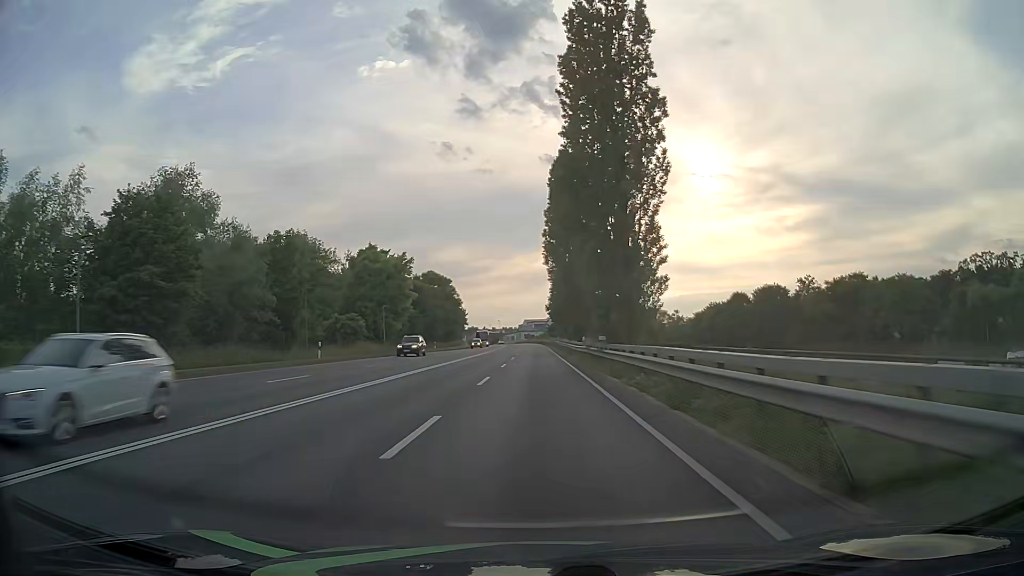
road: primary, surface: asphalt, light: Day
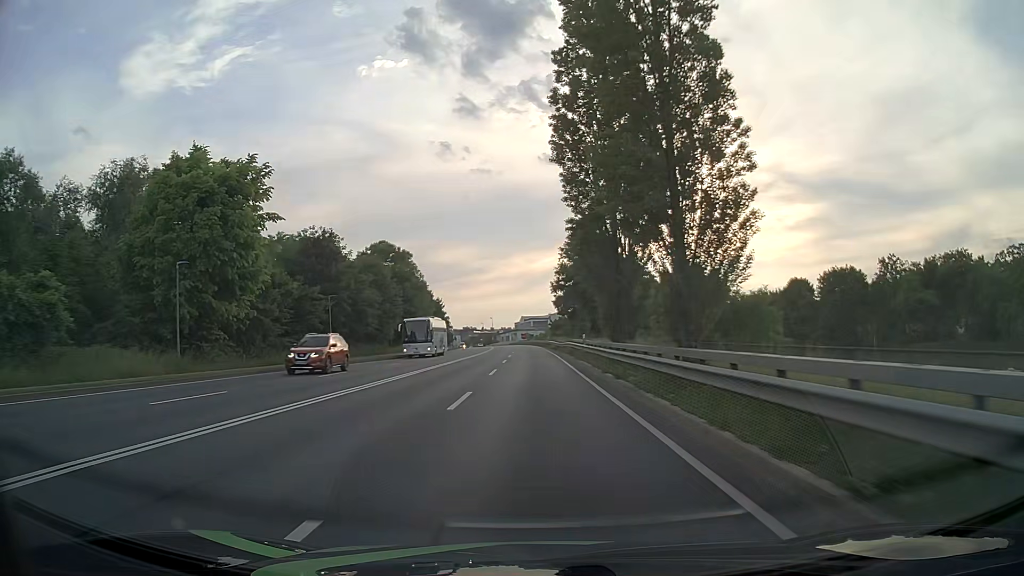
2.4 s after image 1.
(0.0, +42.9) m; +1°
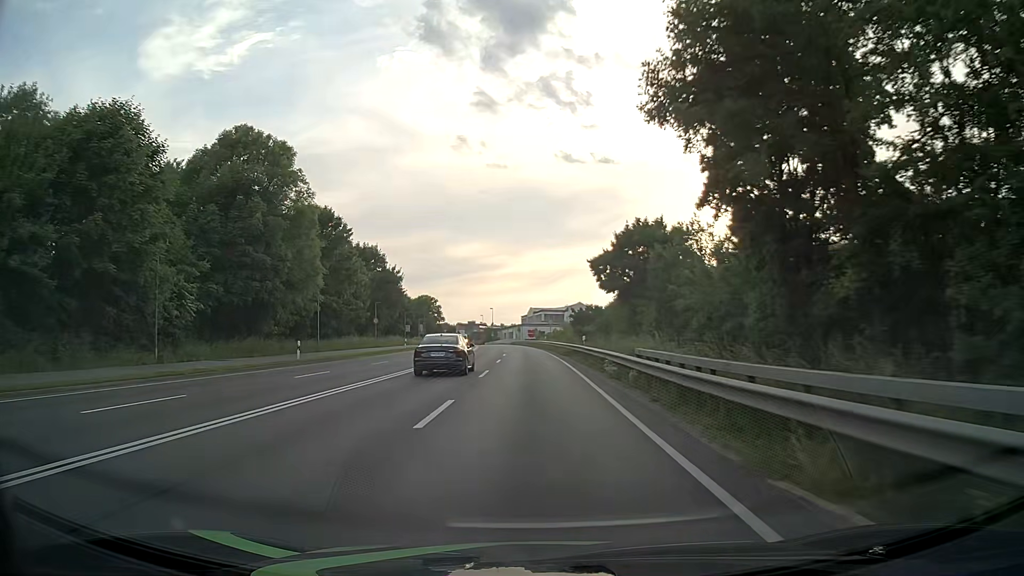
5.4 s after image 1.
(-1.0, +50.8) m; -2°
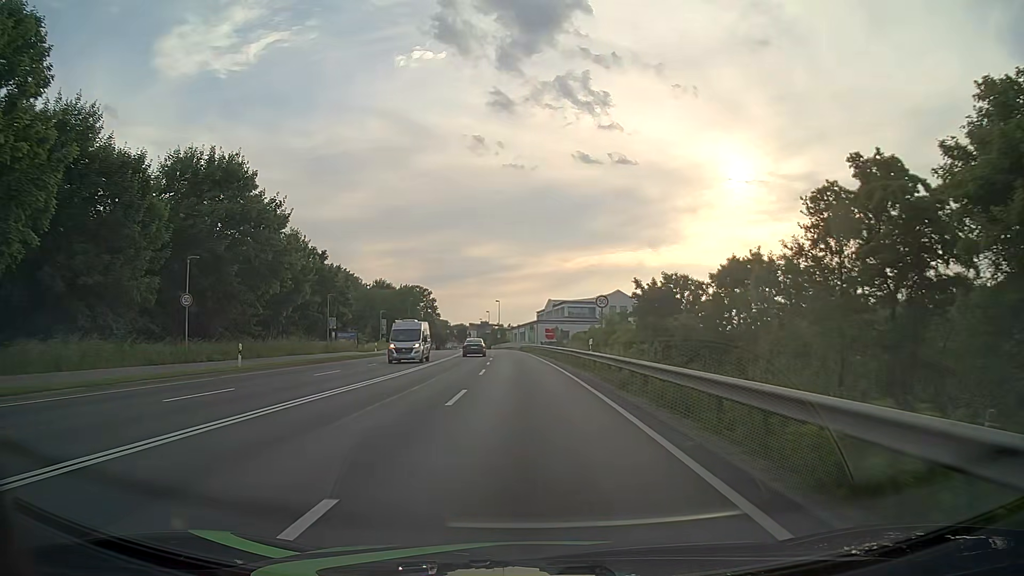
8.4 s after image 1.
(-0.3, +44.3) m; -1°
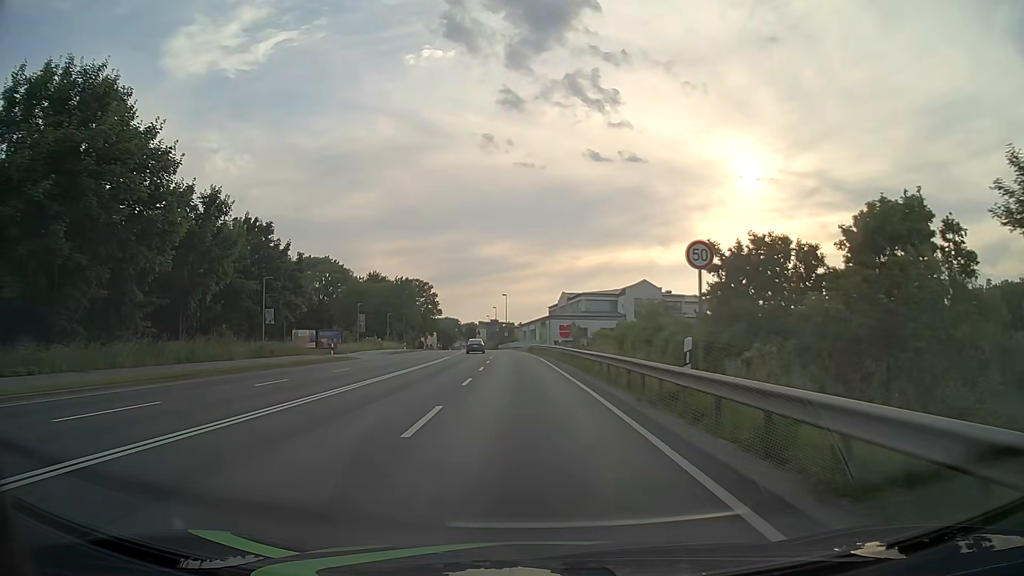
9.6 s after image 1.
(-0.1, +16.2) m; -1°
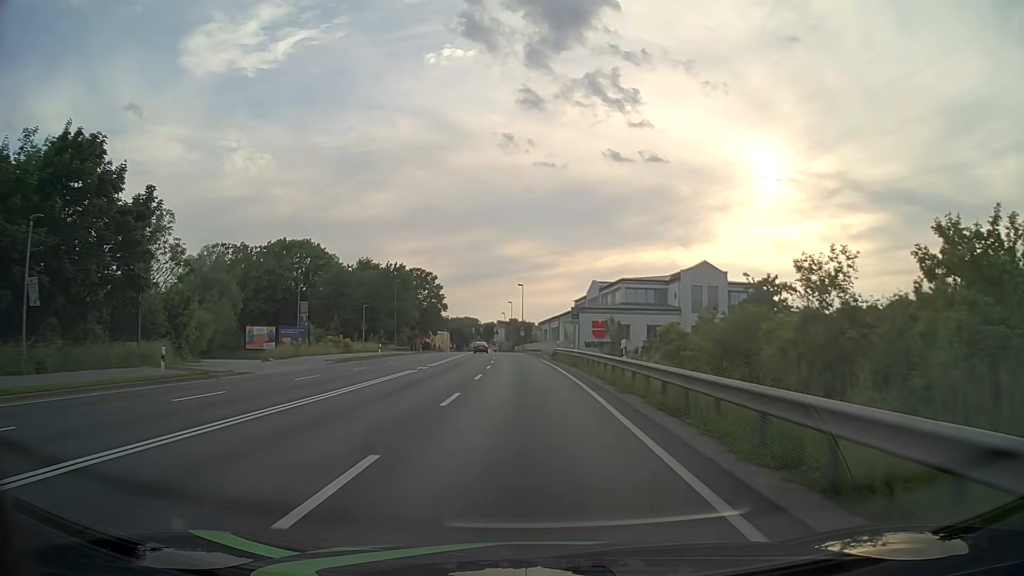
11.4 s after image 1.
(-0.4, +23.7) m; -2°
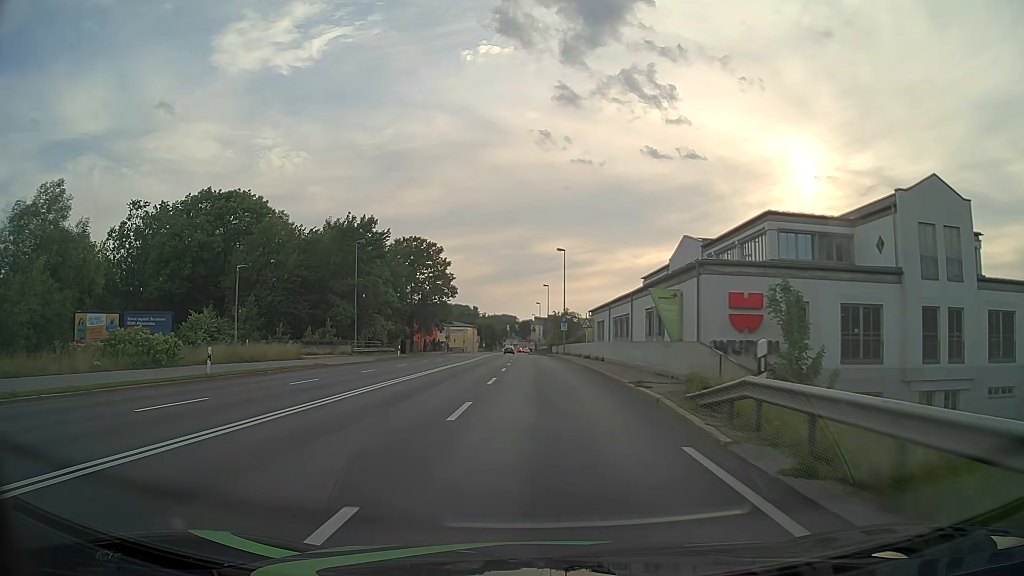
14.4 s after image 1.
(-1.0, +38.6) m; -3°
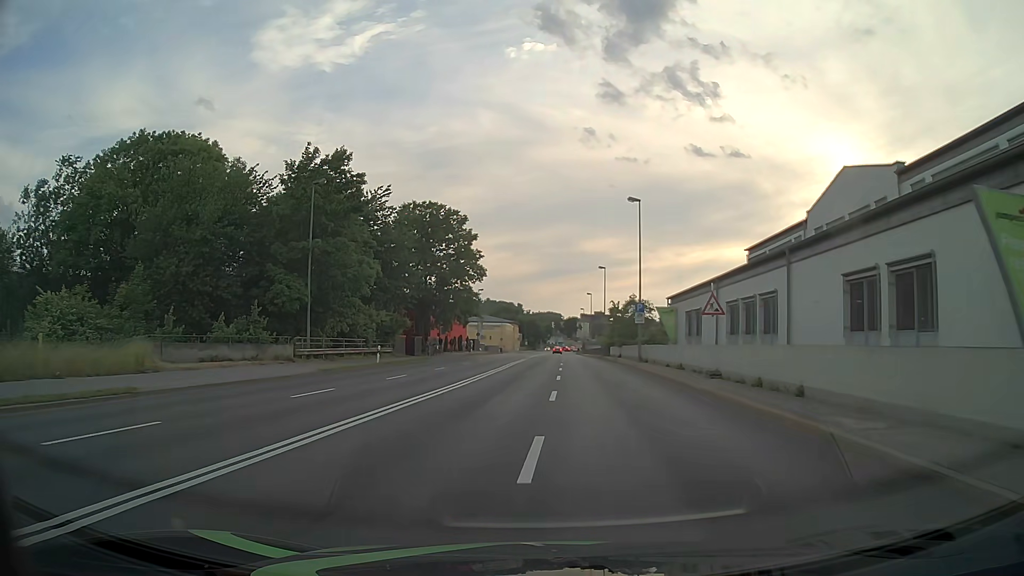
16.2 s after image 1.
(-0.8, +22.9) m; -4°
(0, +10) (0, +20) (0, +30) (0, +40) (0, +50) (+1, +60) (+1, +70) (+2, +80) (+2, +90) (+2, +100) m
